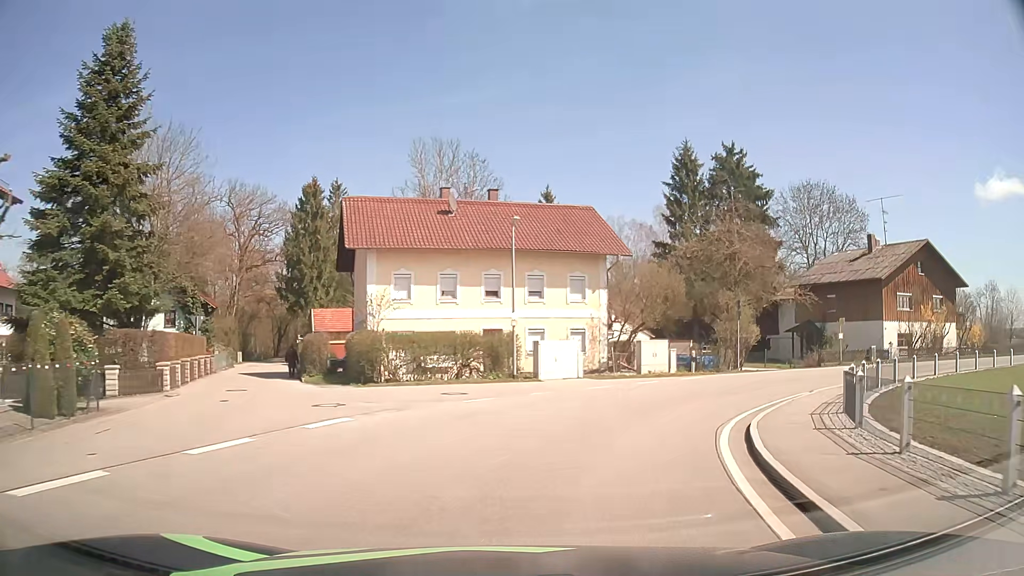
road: tertiary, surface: asphalt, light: Day
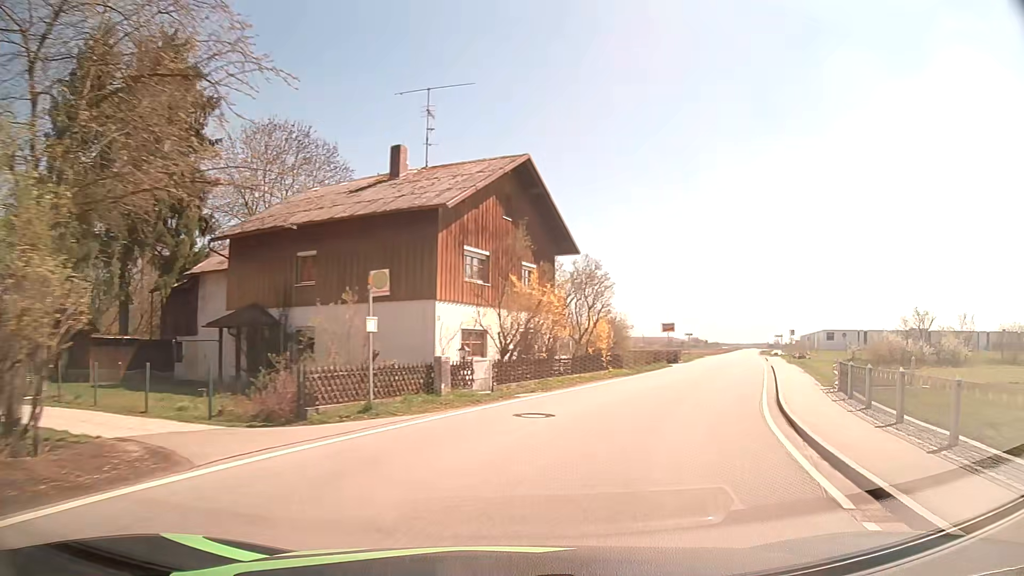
(+10.1, +24.7) m; +49°
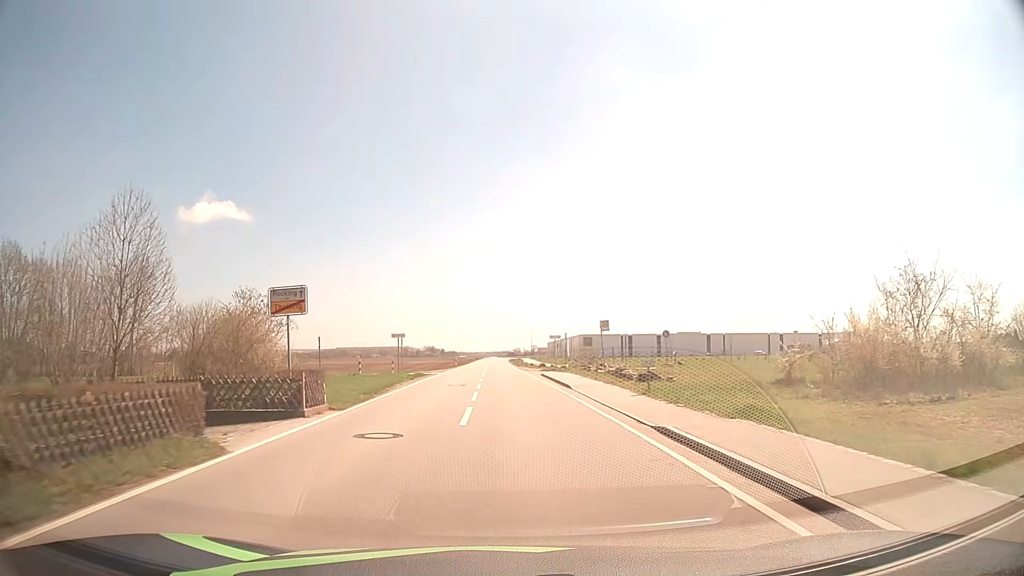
(+10.4, +32.2) m; +23°
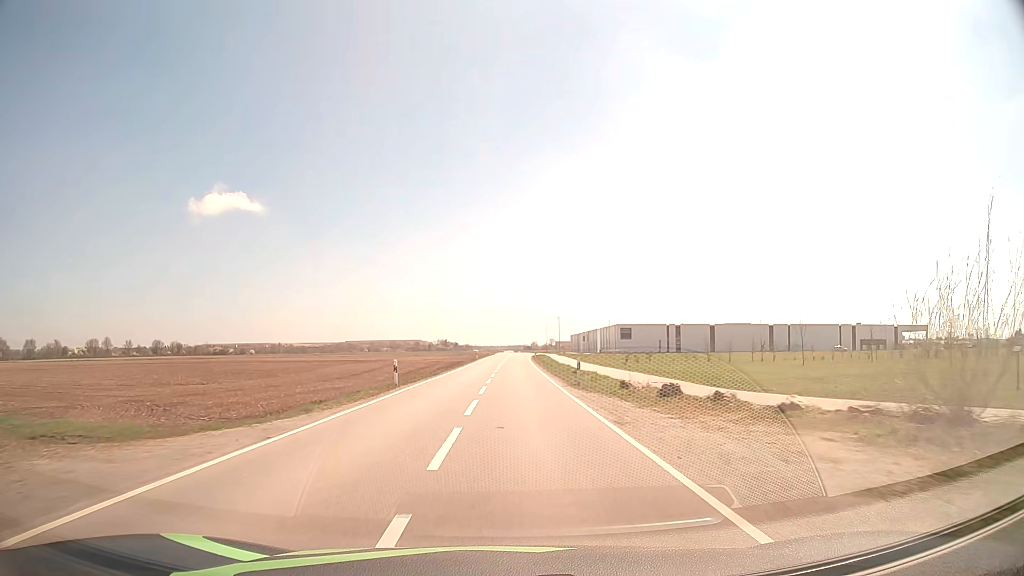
(-0.7, +48.0) m; -1°
(0, +10) (0, +20) (0, +30) (0, +40) (0, +50) (0, +60) (+1, +70) (+1, +80) (+1, +90) (+2, +100) m
